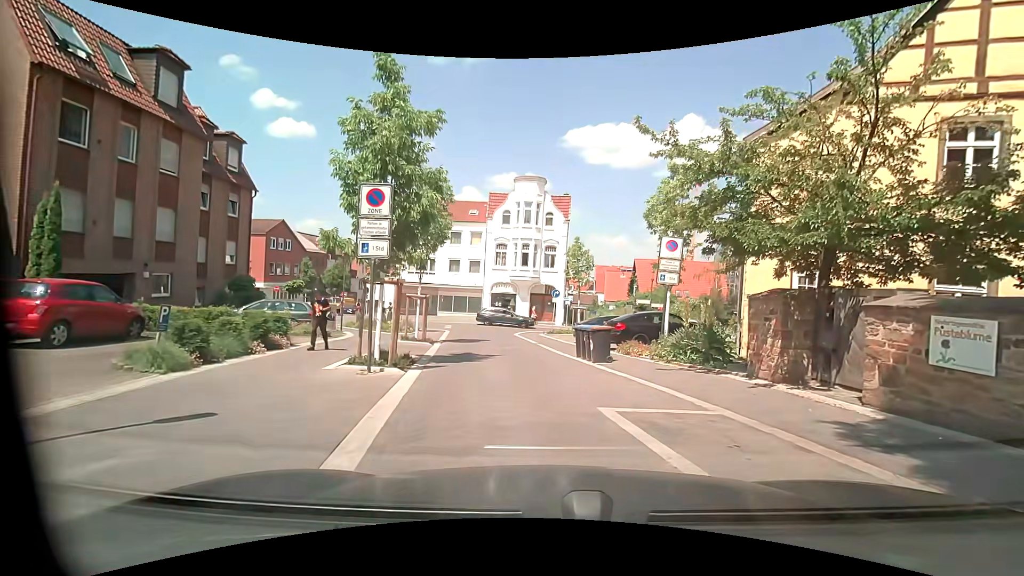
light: Day
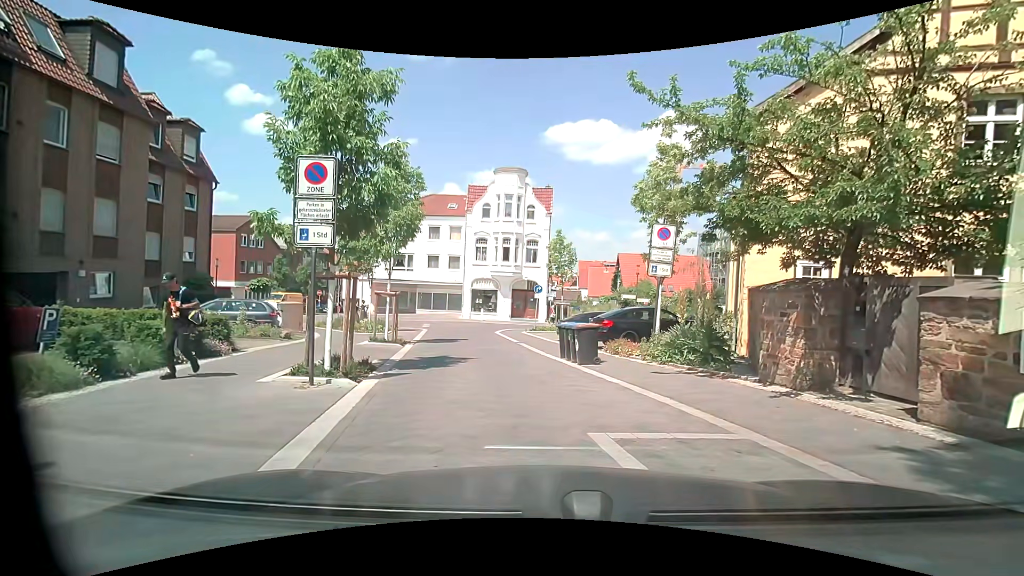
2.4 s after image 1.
(+0.1, +1.6) m; +4°
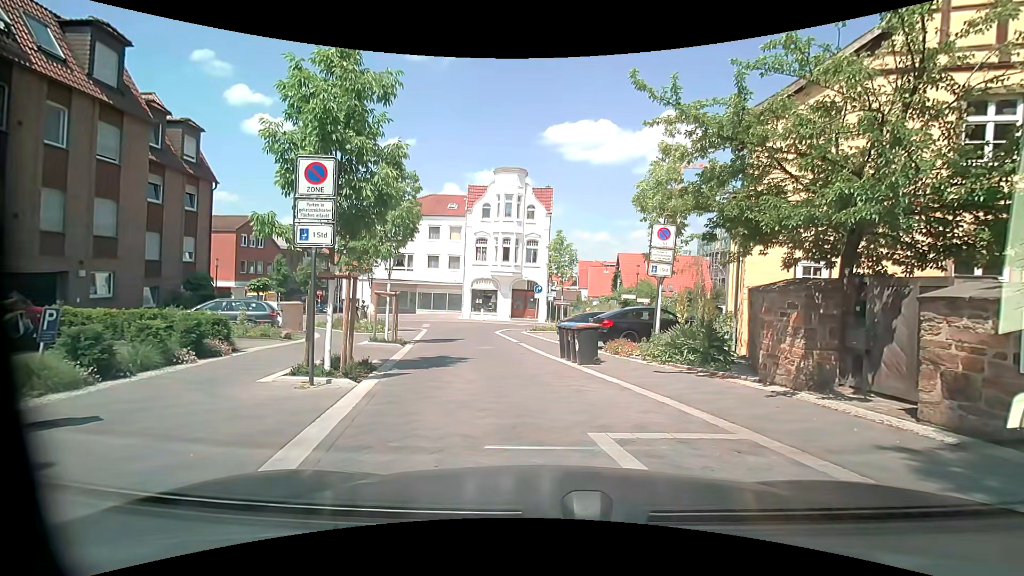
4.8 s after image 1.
(0.0, 0.0) m; 0°
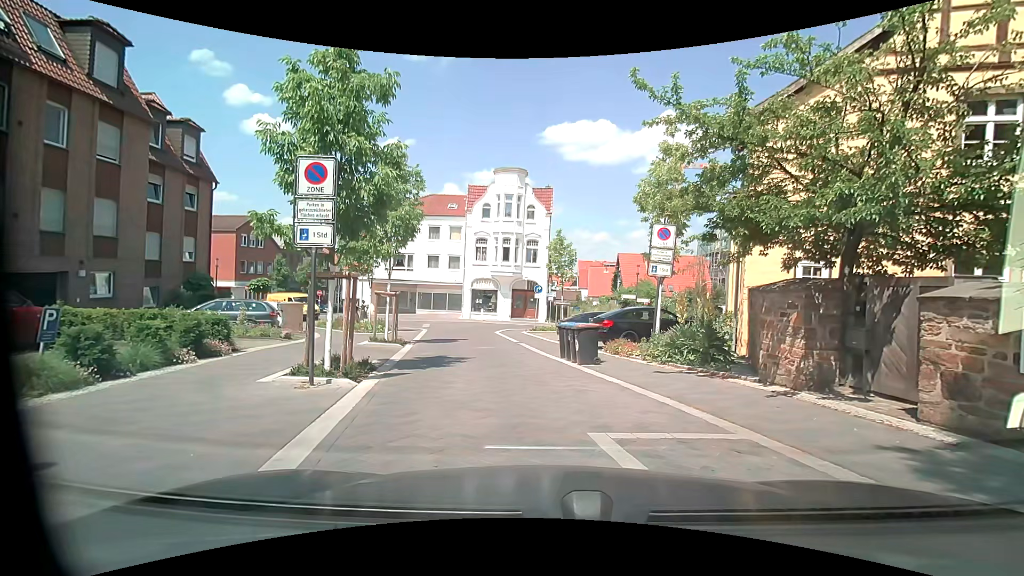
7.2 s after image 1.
(0.0, 0.0) m; 0°
